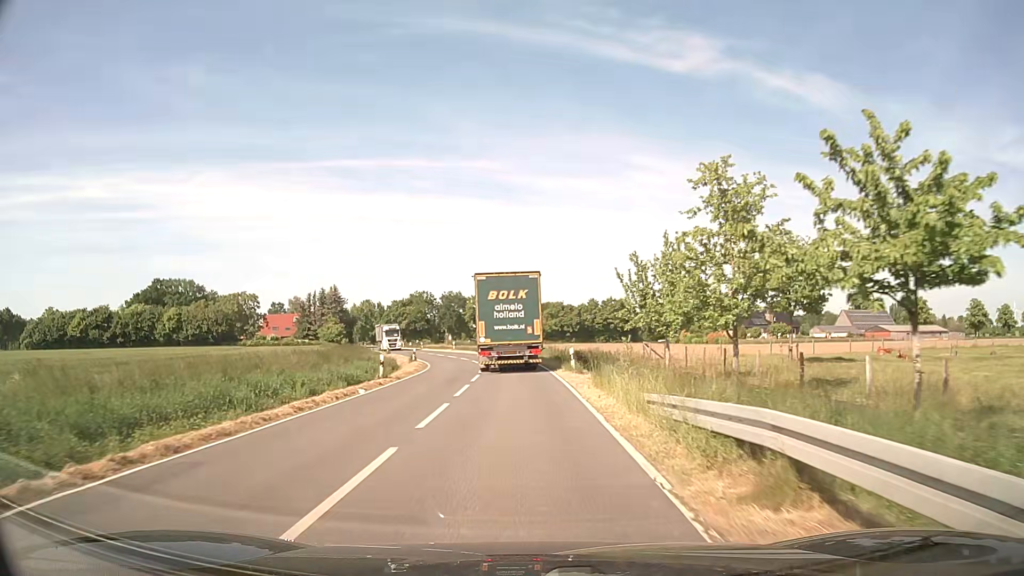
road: secondary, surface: asphalt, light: Day
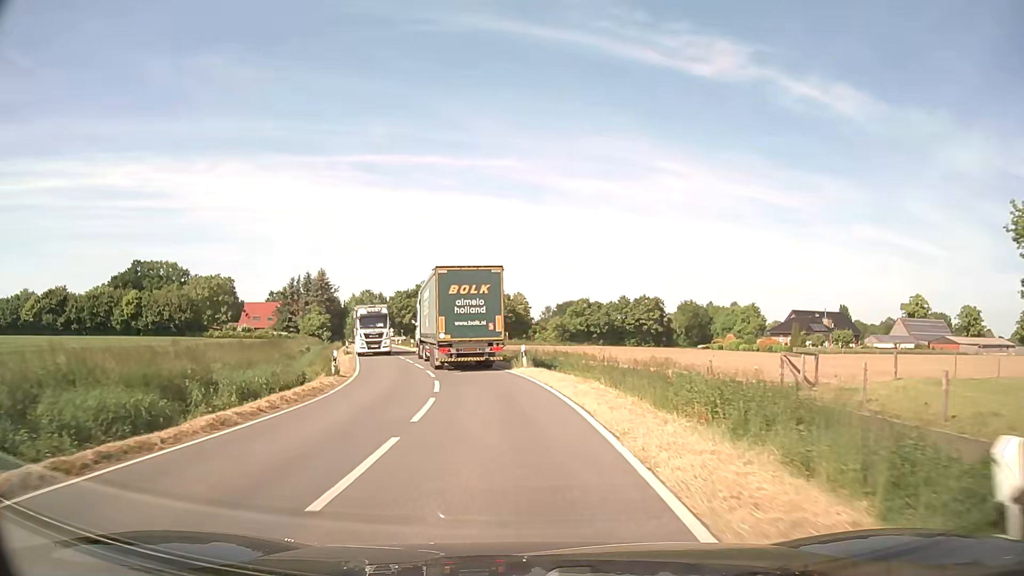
(-0.1, +23.5) m; -2°
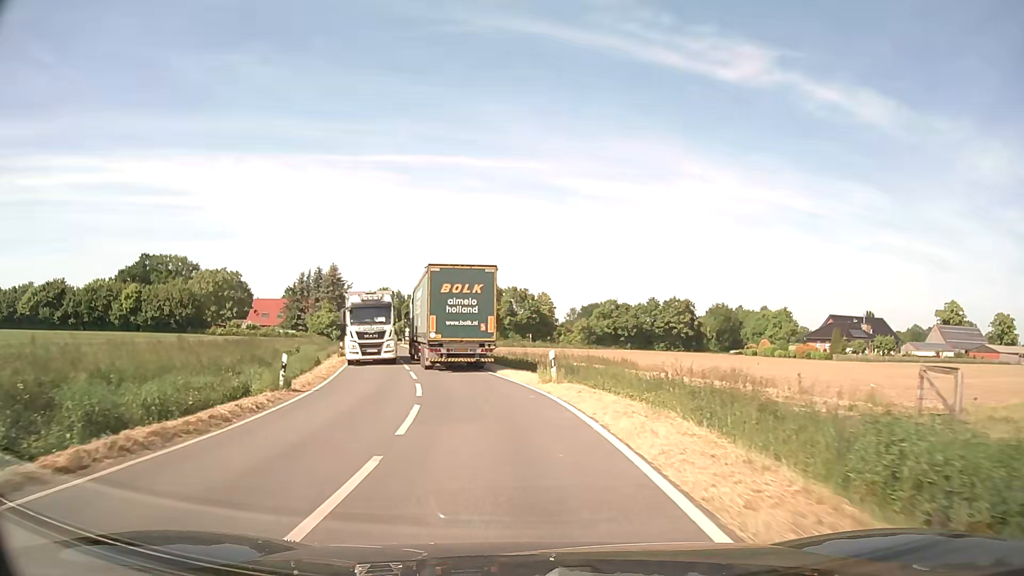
(-0.1, +7.8) m; -2°
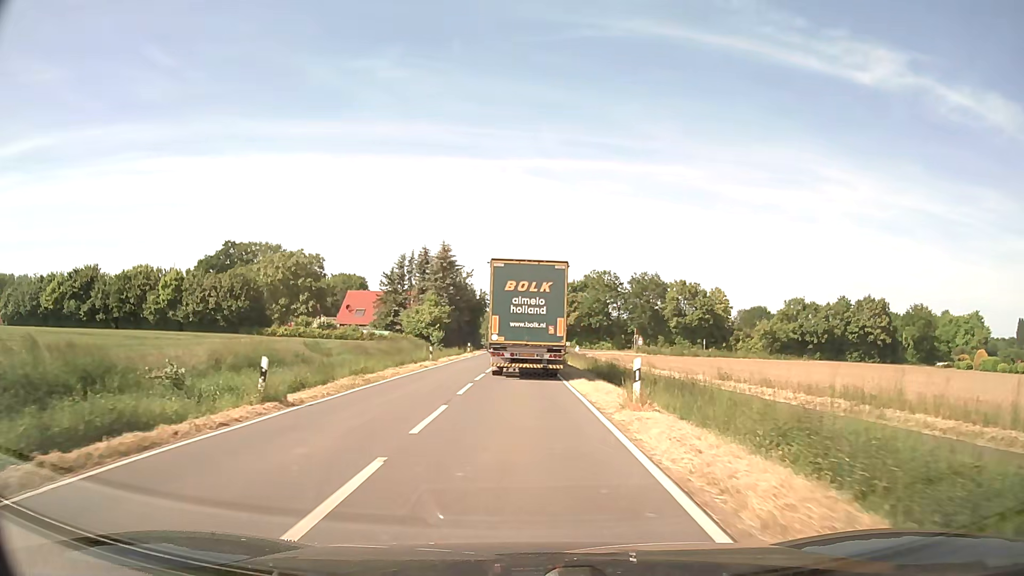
(-3.5, +30.6) m; -12°
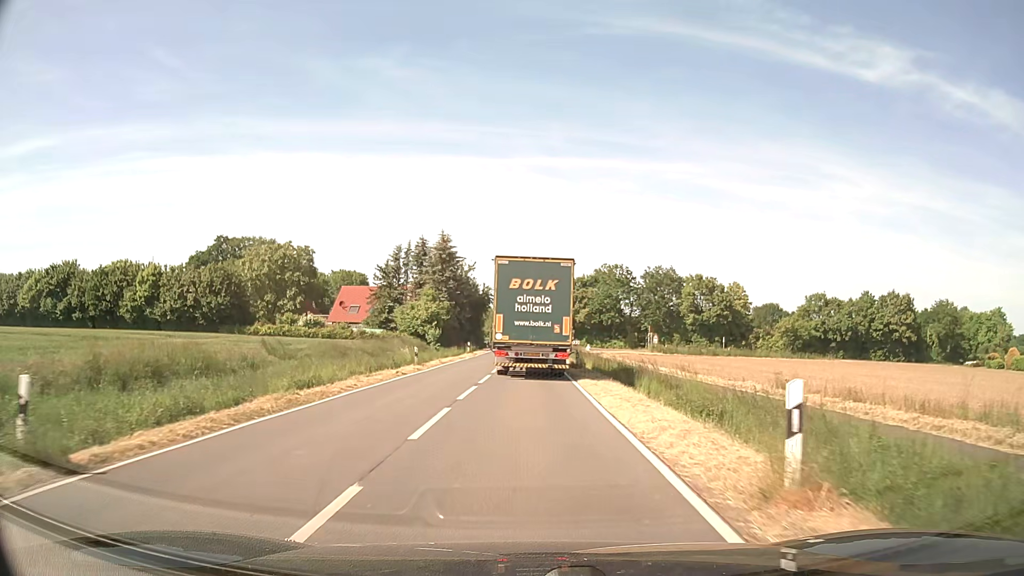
(0.0, +7.5) m; -1°
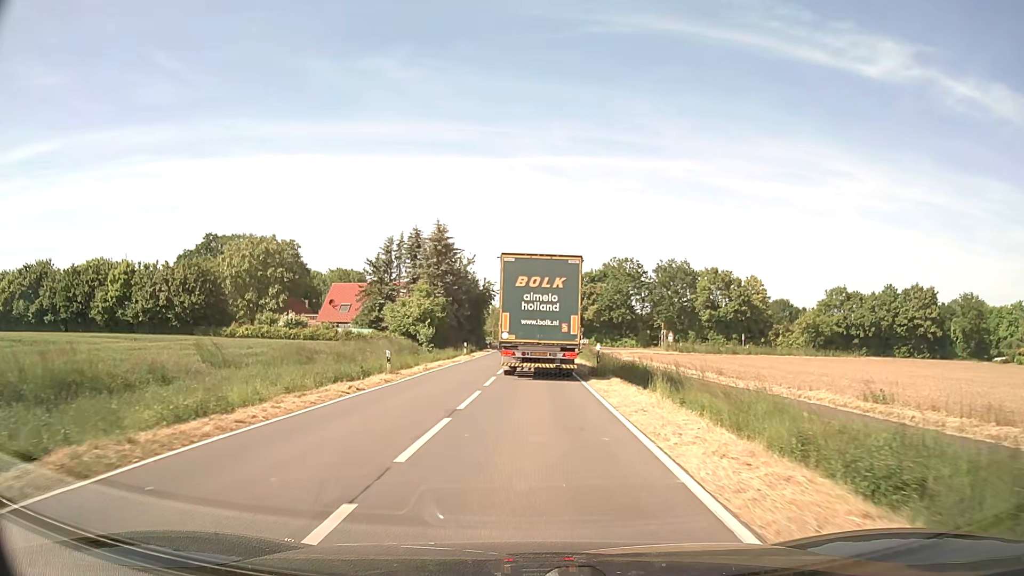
(0.0, +7.4) m; 0°
